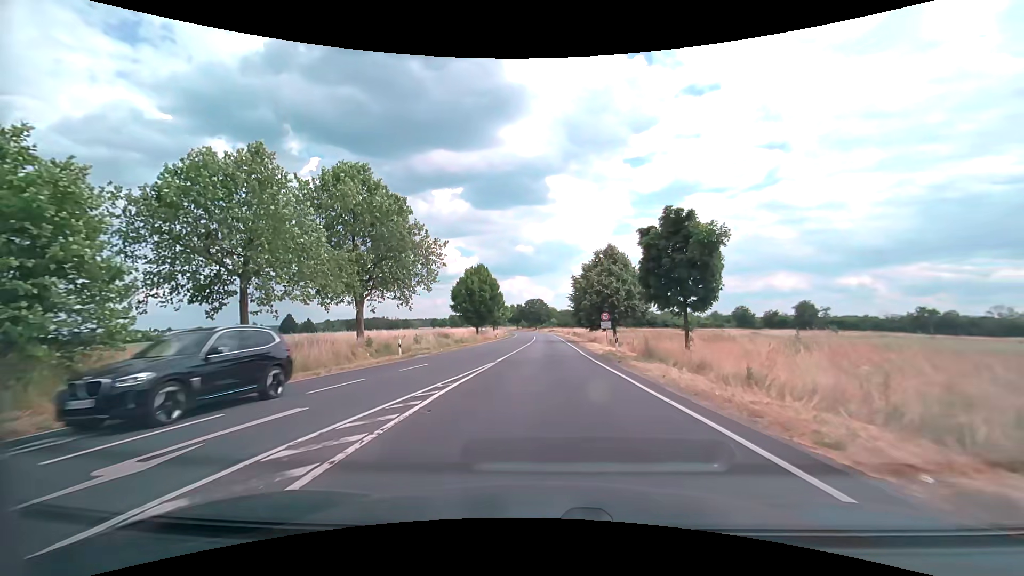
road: secondary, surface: asphalt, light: Day
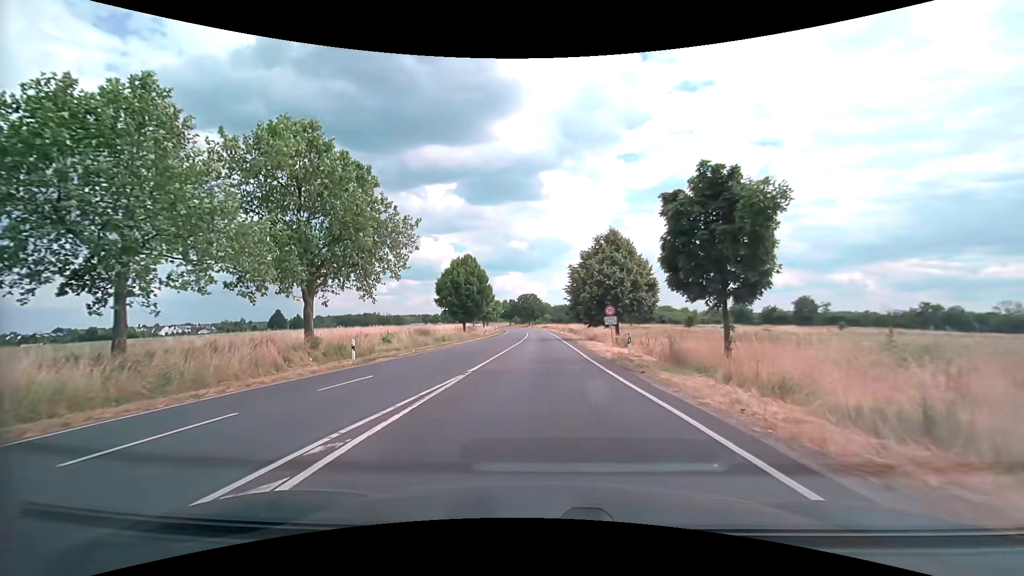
(+0.1, +6.2) m; +1°
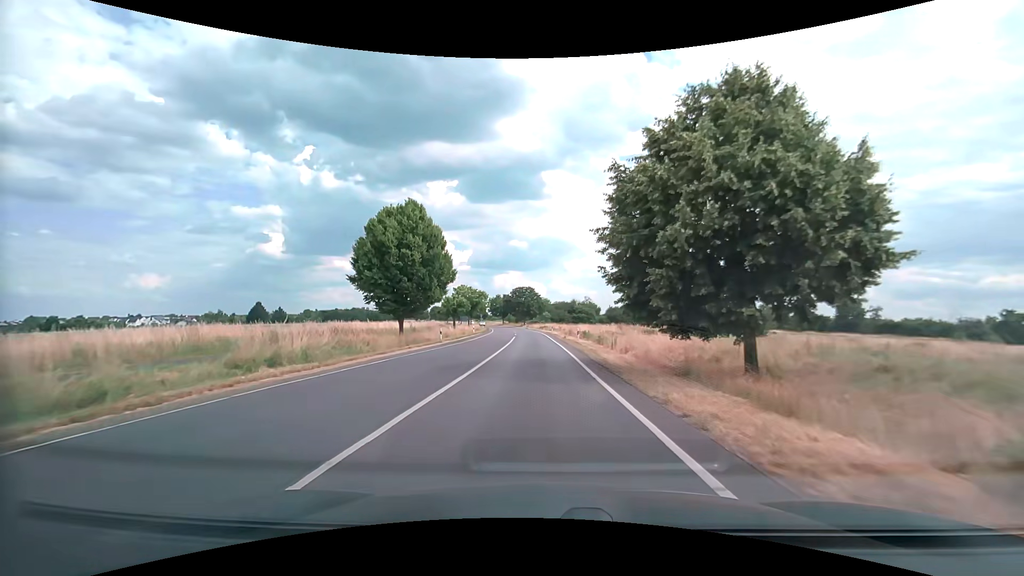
(+0.3, +28.4) m; 0°
(0, +10) (0, +20) (0, +30) (-1, +40) (-1, +50) (-2, +60) (-2, +70) (-3, +80) (-4, +90) (-5, +100) m
